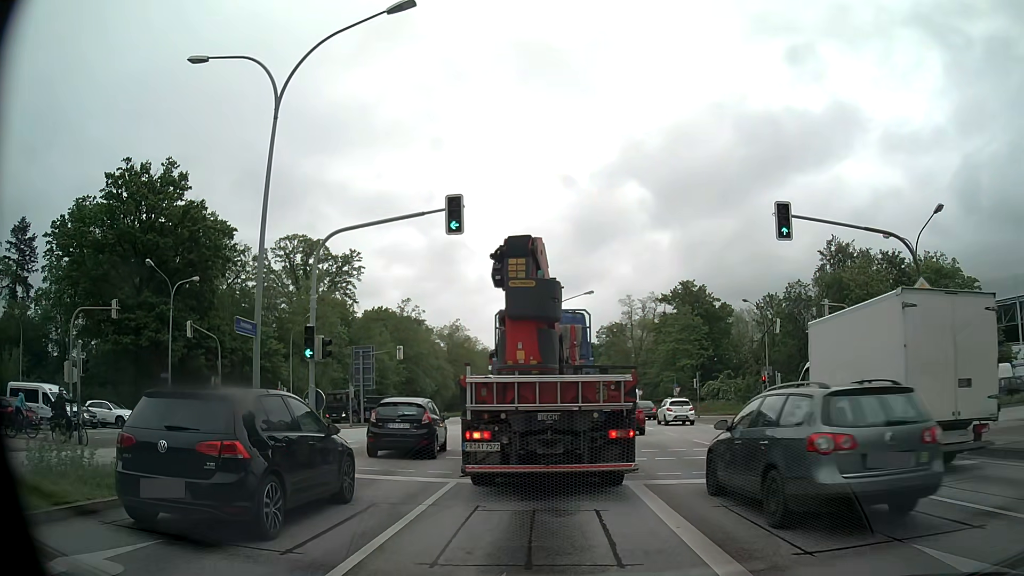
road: primary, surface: asphalt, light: Day
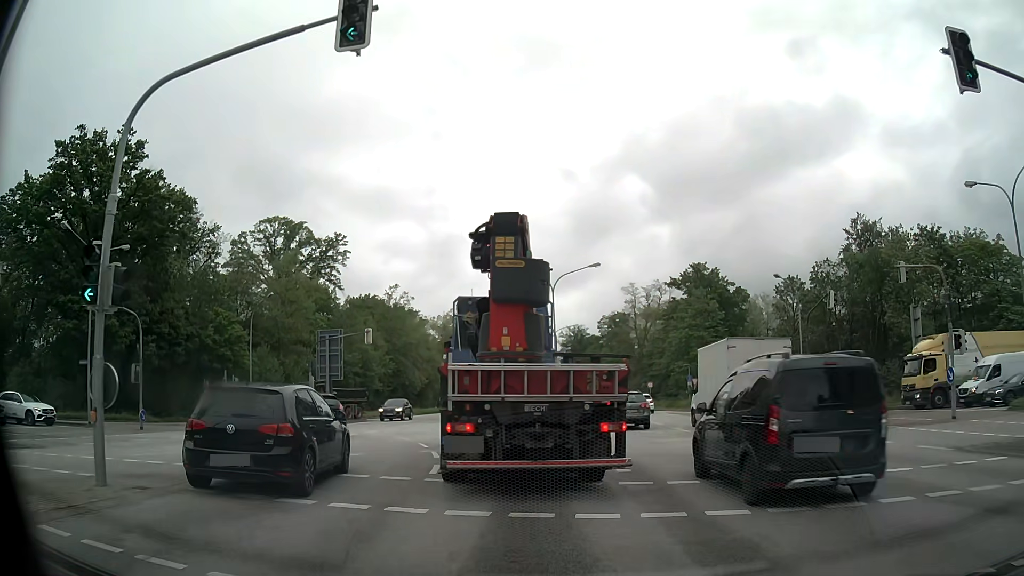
(+0.1, +8.8) m; 0°
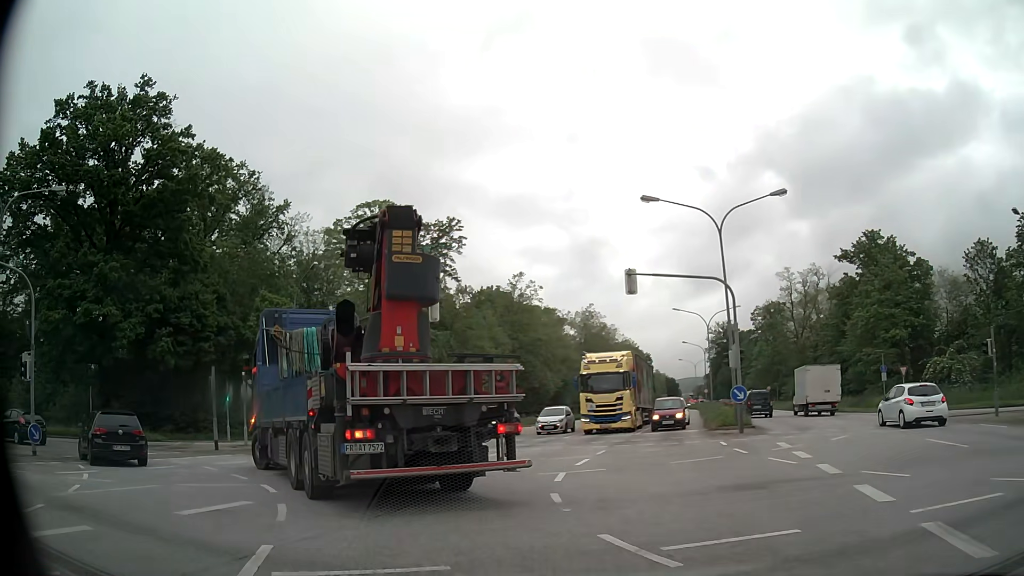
(-0.7, +16.2) m; -12°
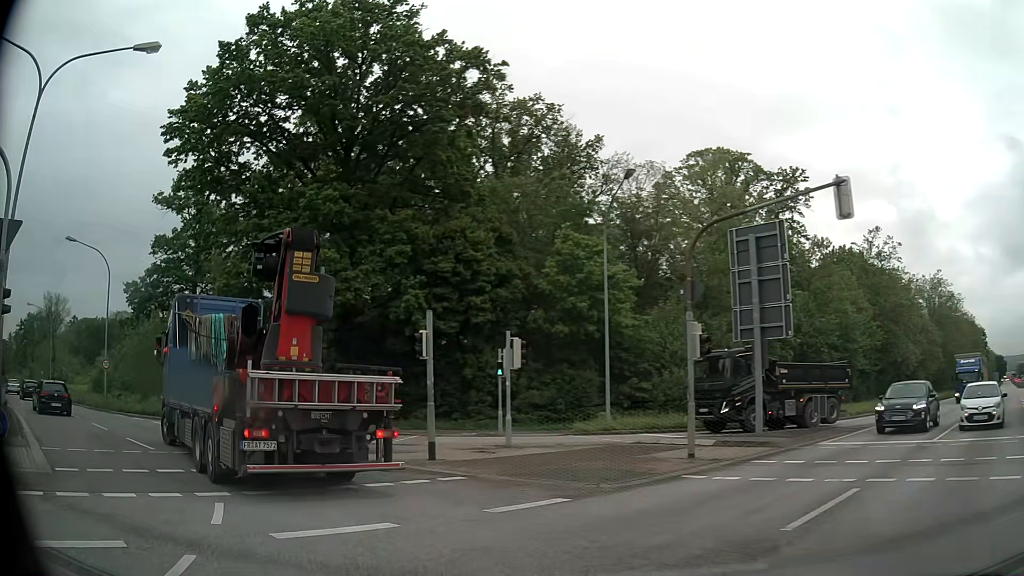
(-3.2, +12.8) m; -29°
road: secondary
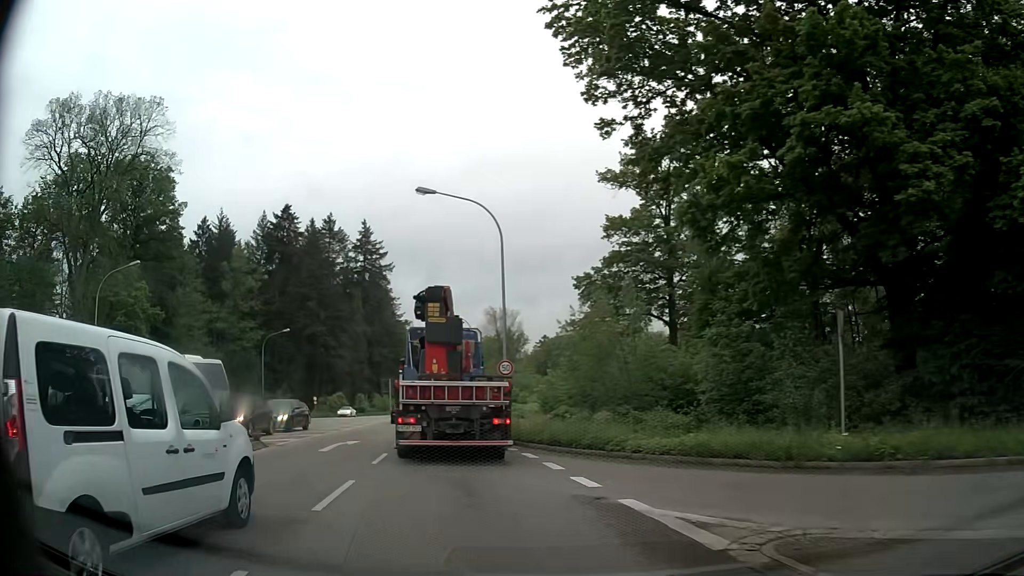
(-5.7, +14.2) m; -43°
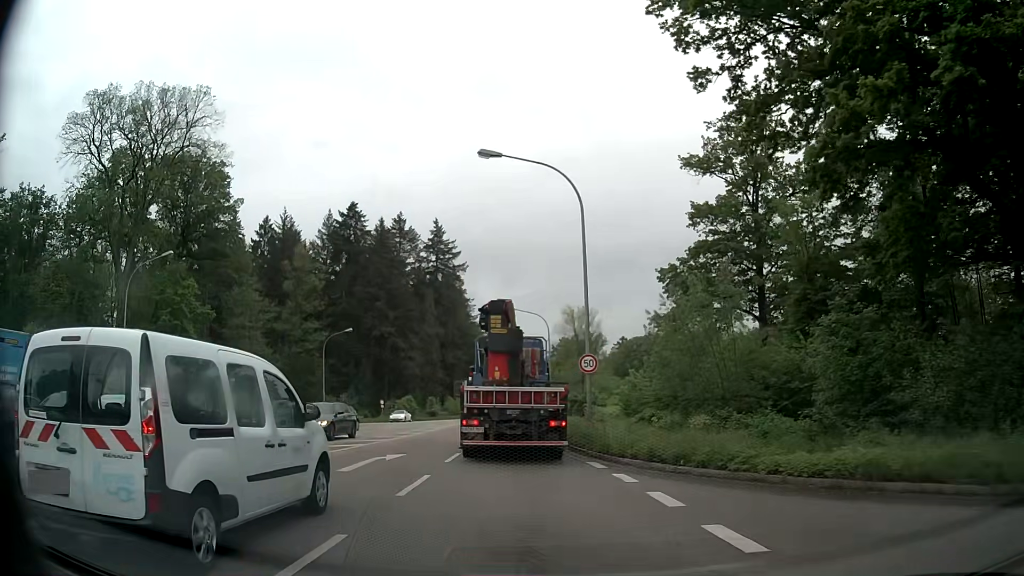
(-0.3, +4.6) m; -6°
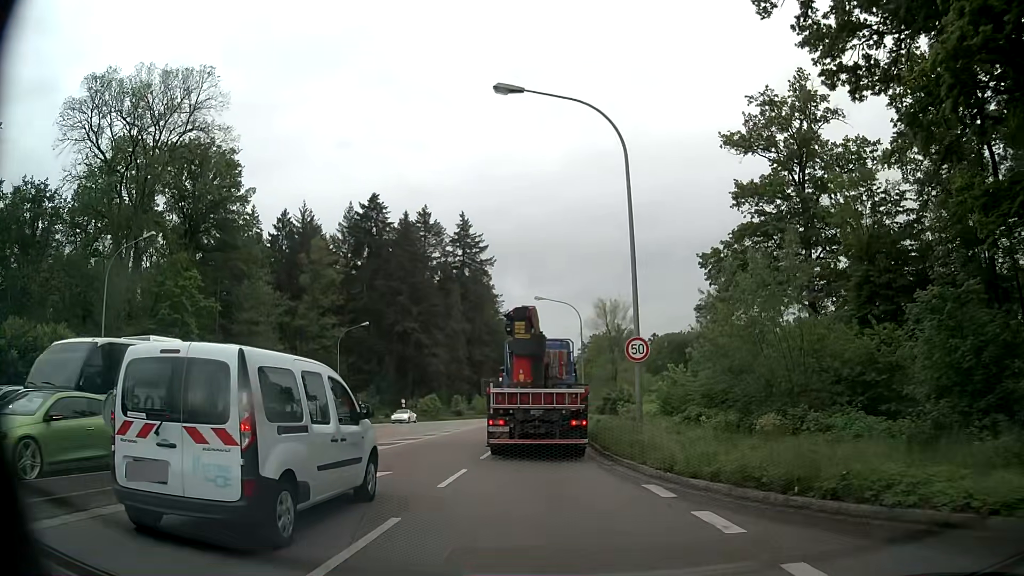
(-0.1, +5.0) m; -2°
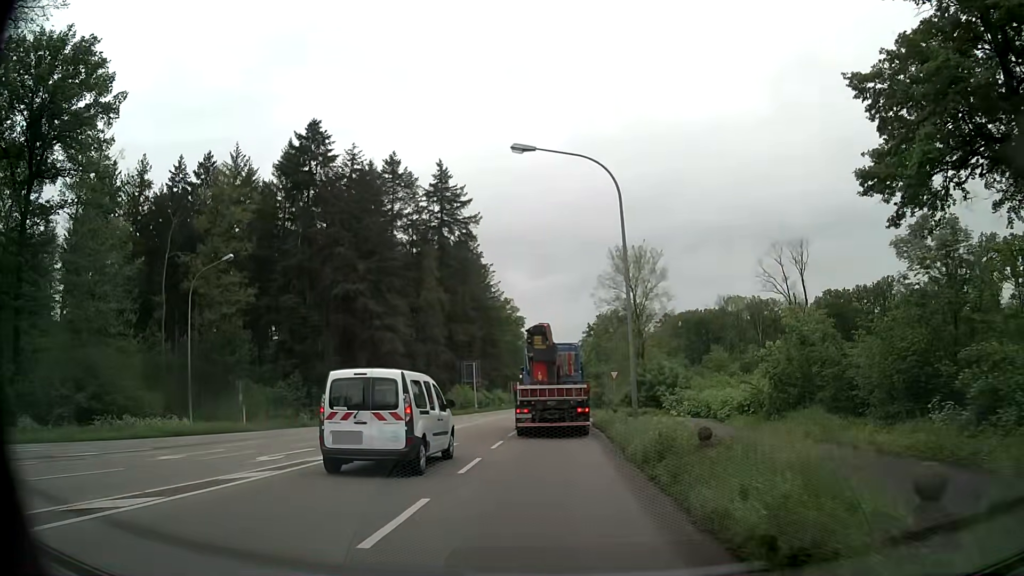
(-0.2, +29.2) m; 0°
(0, +10) (0, +20) (0, +30) (0, +40) (-1, +50) (-1, +60) (-2, +70) (-3, +80) (-3, +90) (-3, +100) m
